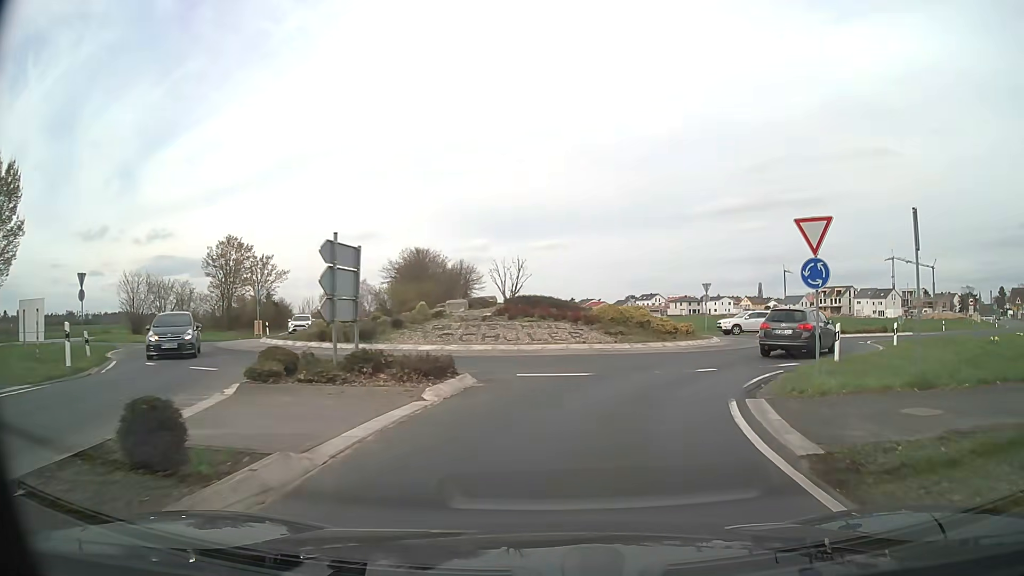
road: secondary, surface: asphalt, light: Day
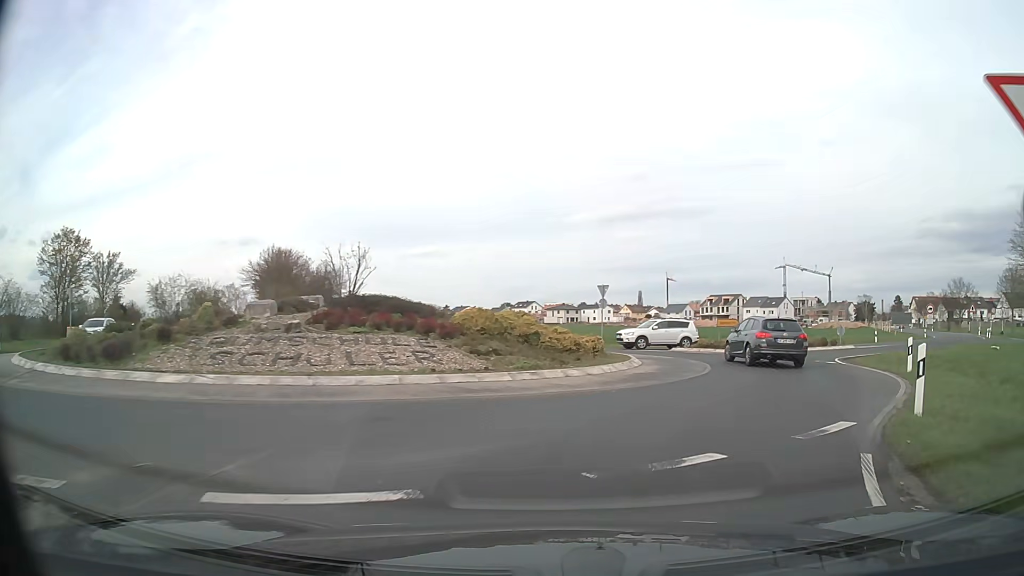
(+0.7, +9.2) m; +10°
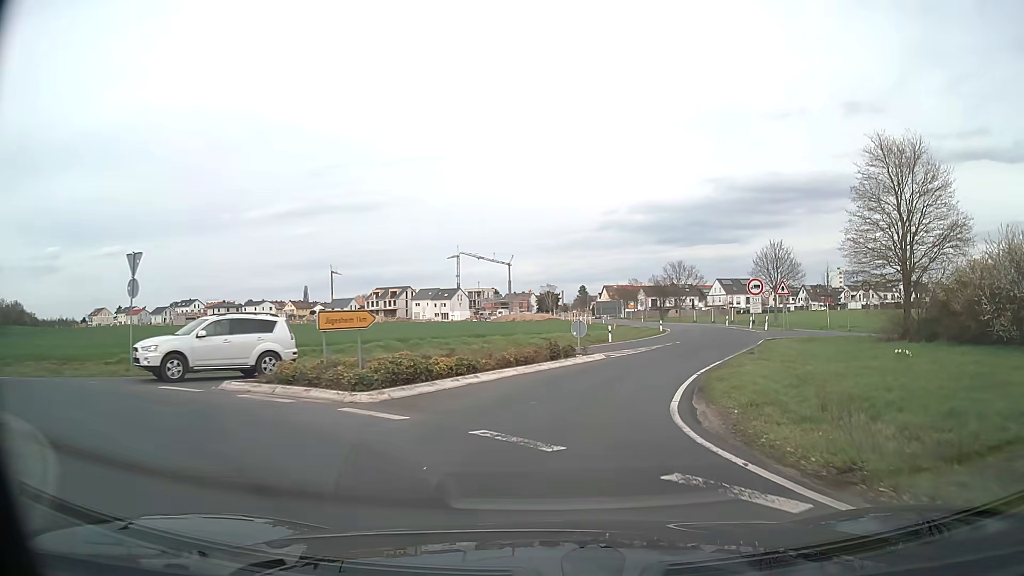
(+5.5, +18.8) m; +28°
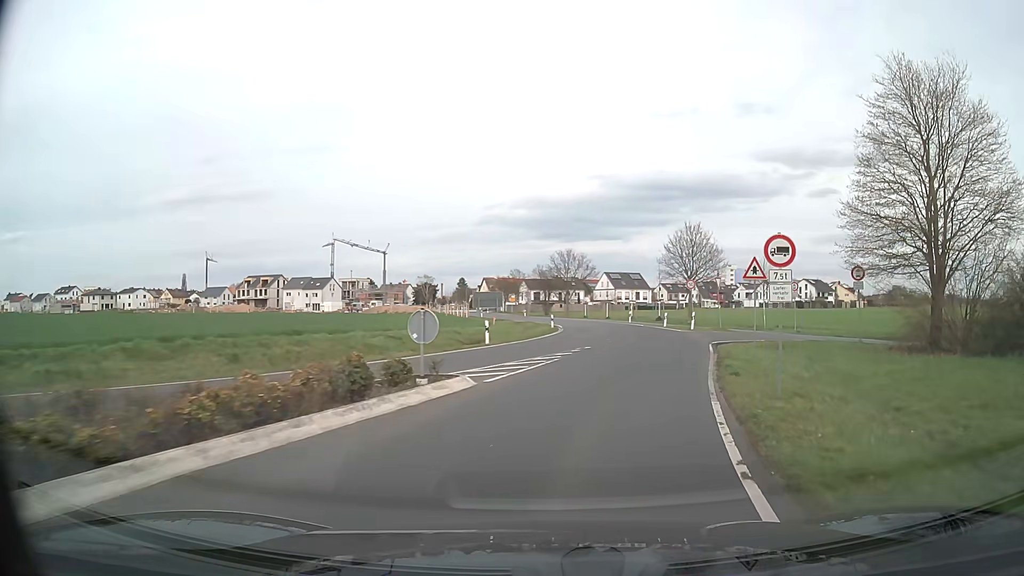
(+0.9, +12.0) m; +10°
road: unclassified
